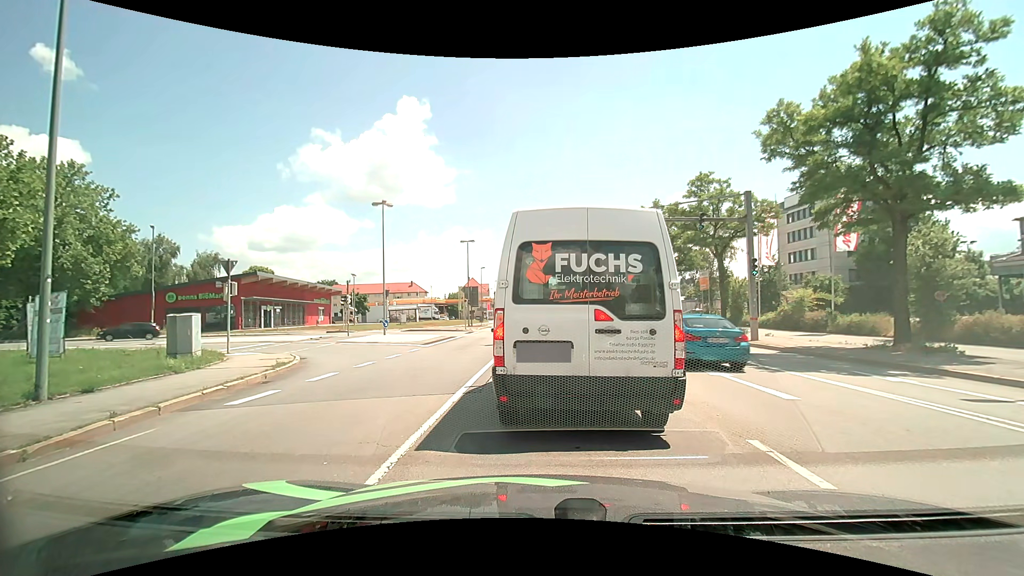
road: primary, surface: asphalt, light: Day
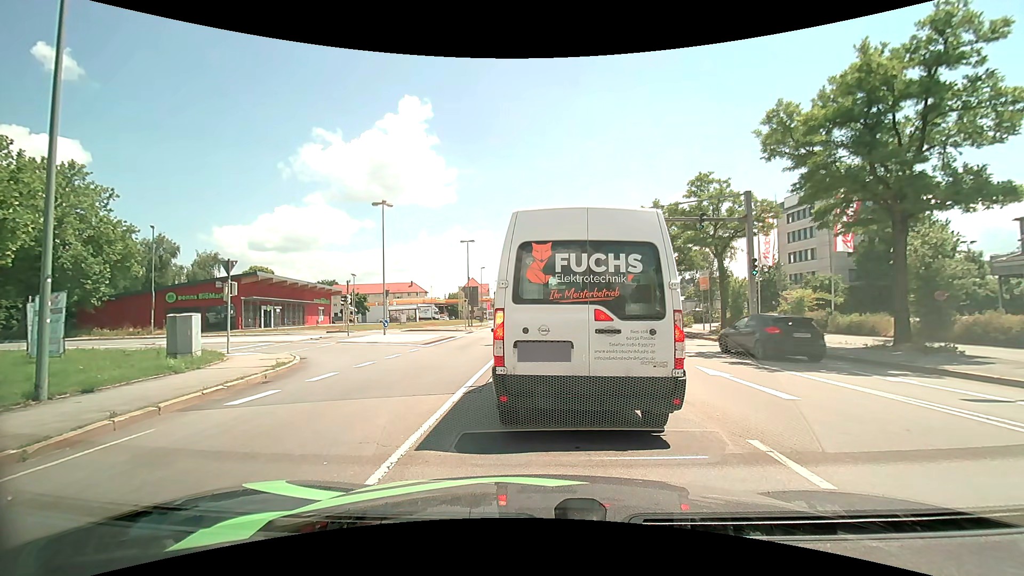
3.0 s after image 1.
(0.0, 0.0) m; 0°
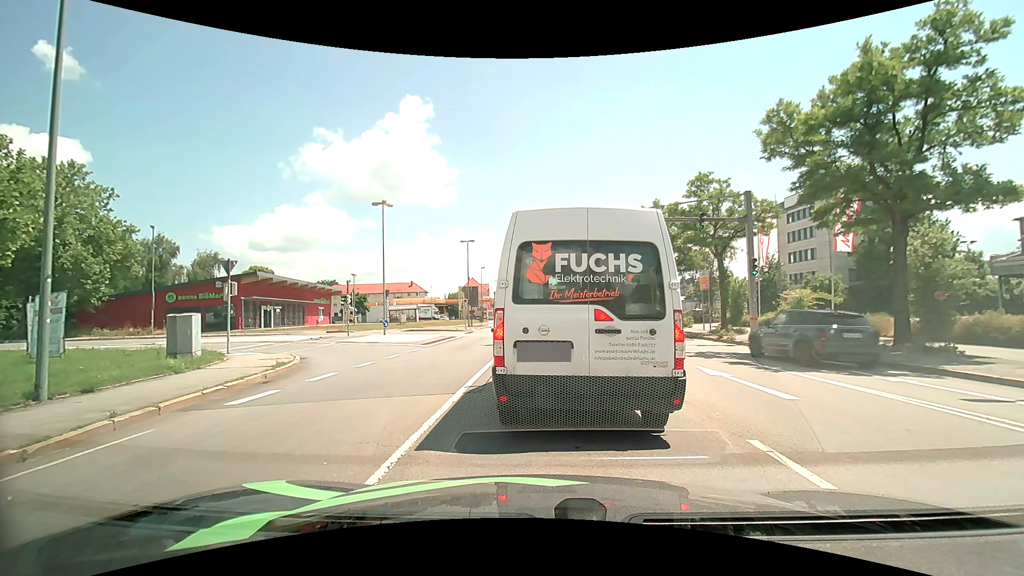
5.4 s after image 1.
(0.0, 0.0) m; 0°
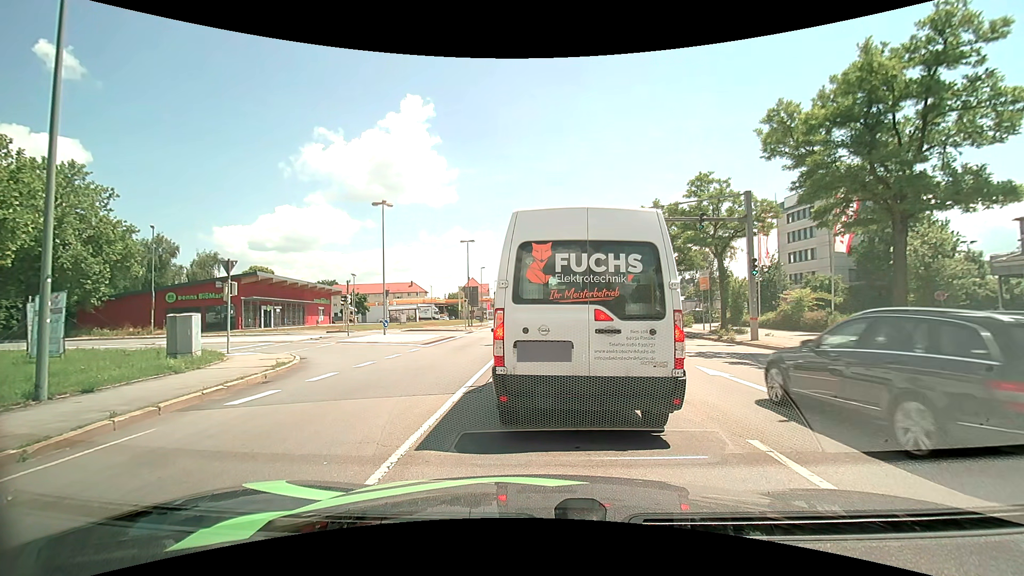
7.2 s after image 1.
(0.0, 0.0) m; 0°
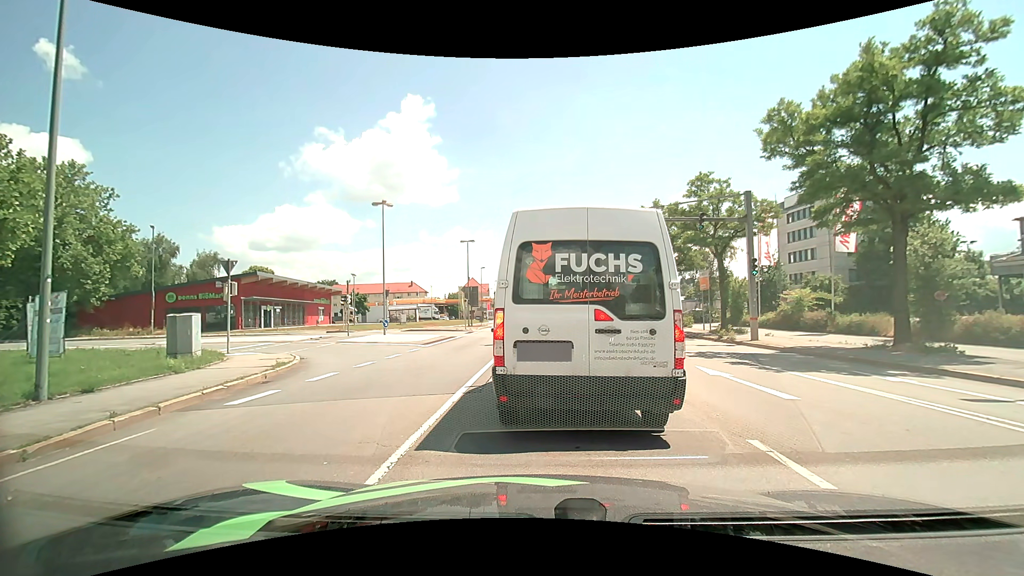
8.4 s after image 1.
(0.0, 0.0) m; 0°
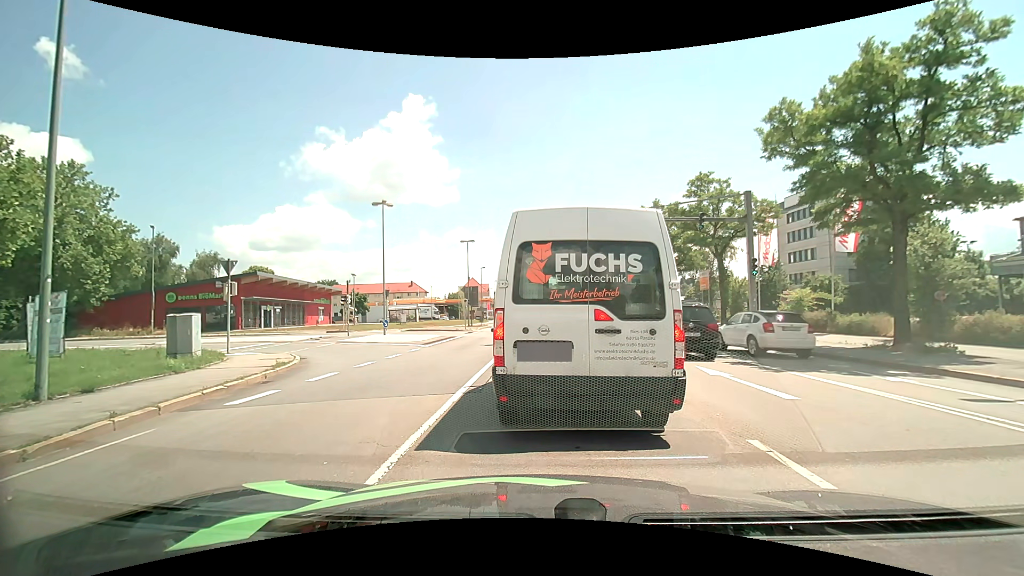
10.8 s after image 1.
(0.0, 0.0) m; 0°
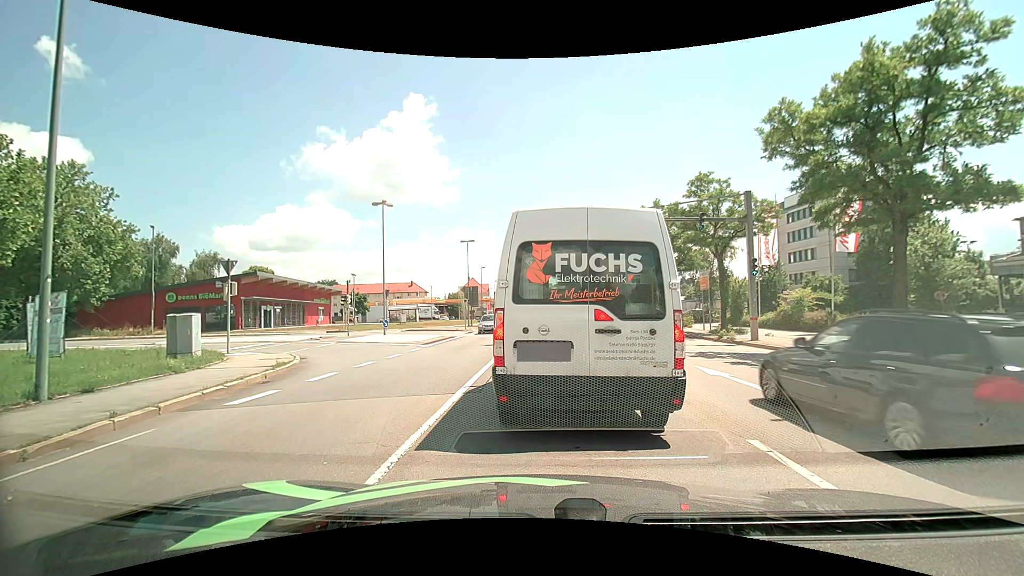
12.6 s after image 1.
(0.0, 0.0) m; 0°
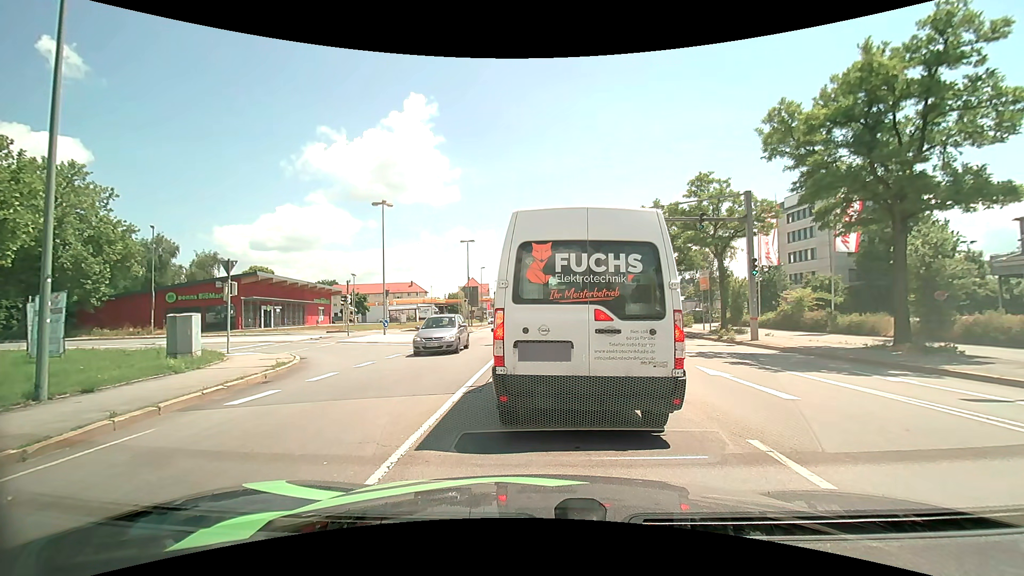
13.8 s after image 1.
(0.0, 0.0) m; 0°
(0, +10) (0, +20) (-1, +30) (-5, +39) (-13, +44) (-23, +44) (-33, +41) (-42, +37) (-50, +31) (-57, +24) m
